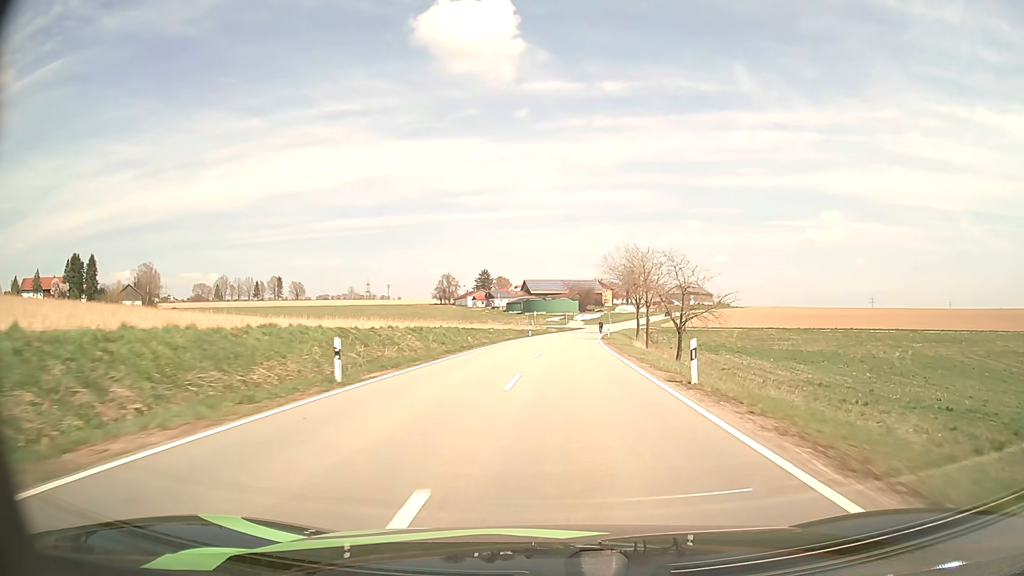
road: tertiary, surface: asphalt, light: Day
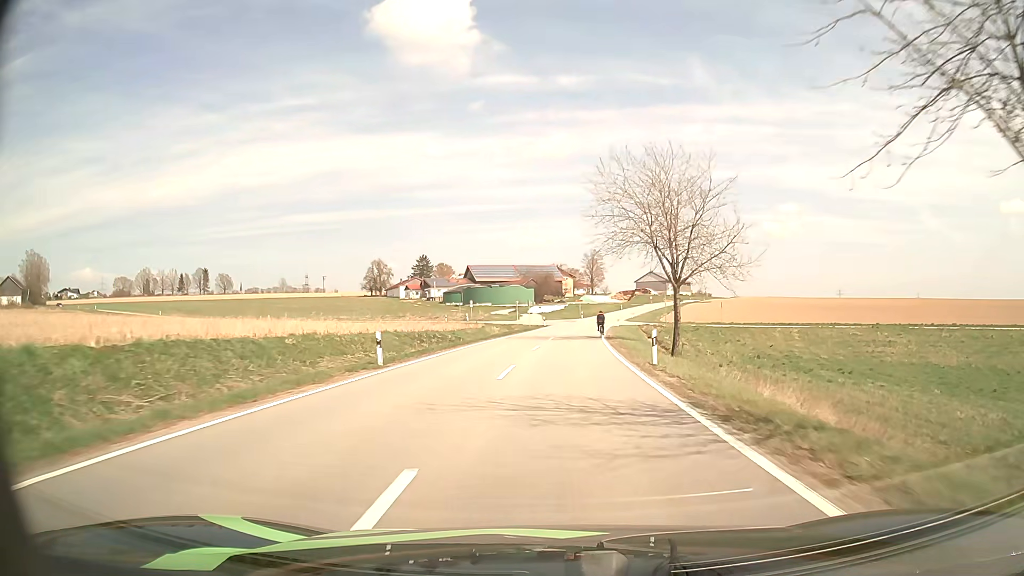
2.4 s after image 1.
(+1.7, +48.0) m; +4°
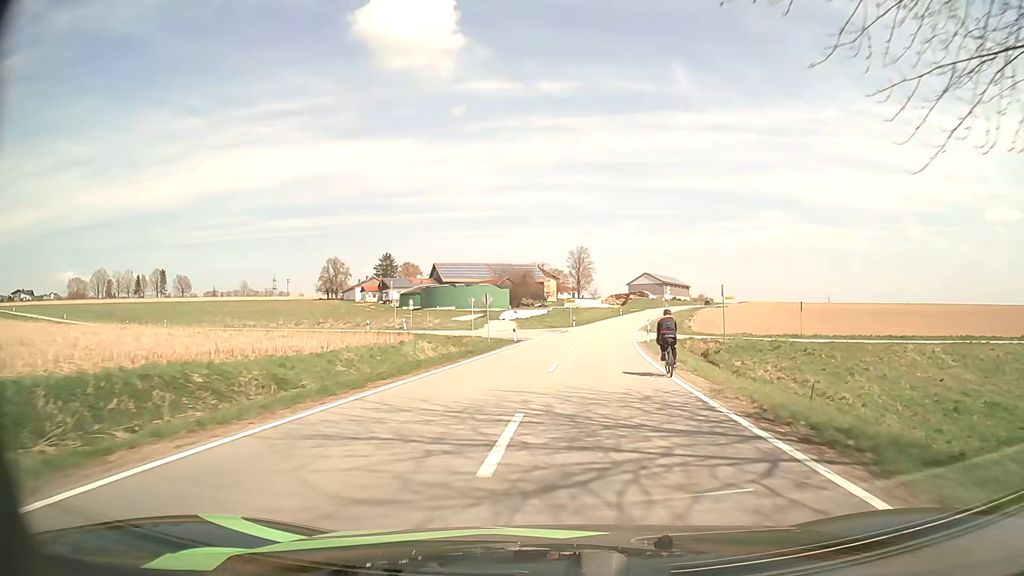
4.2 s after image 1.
(+0.5, +32.7) m; +1°
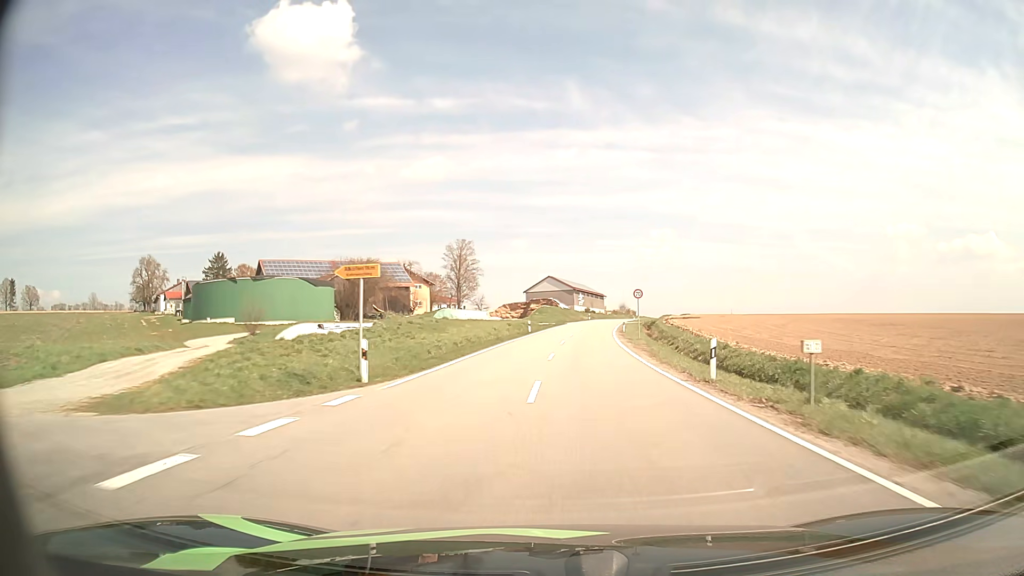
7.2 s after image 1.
(+4.3, +57.1) m; +9°
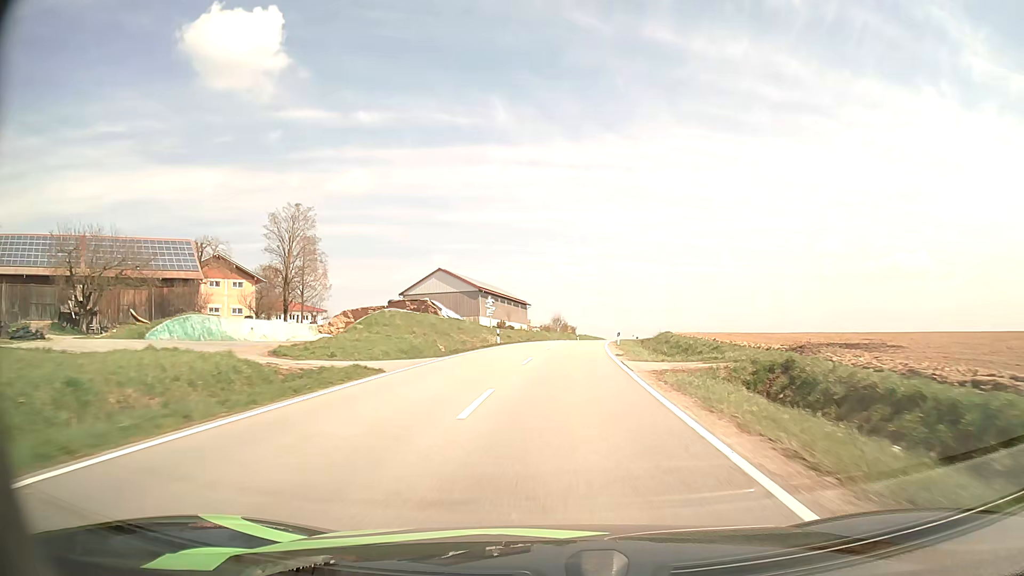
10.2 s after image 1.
(+4.6, +63.7) m; +7°
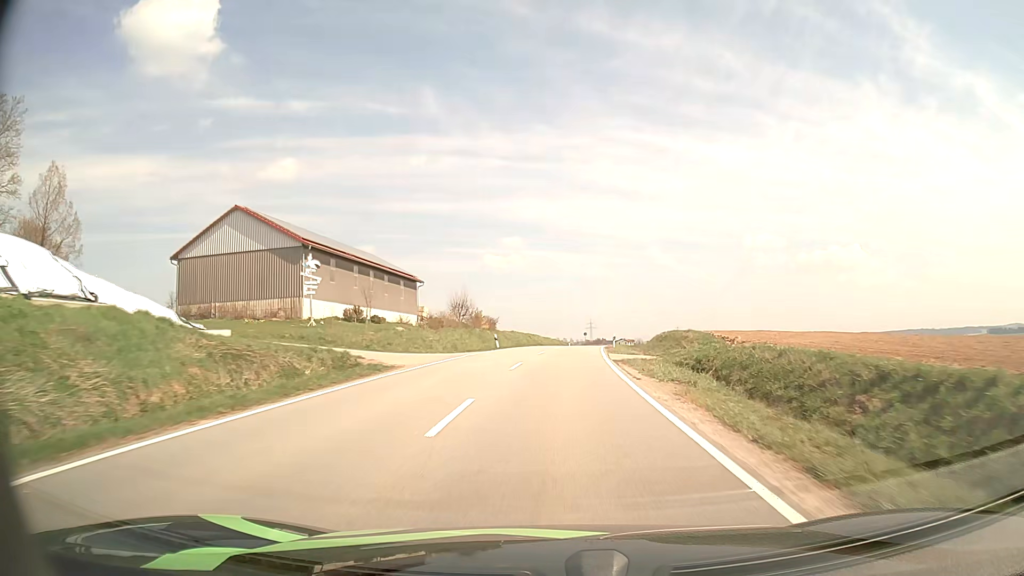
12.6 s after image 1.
(+2.6, +50.8) m; +6°
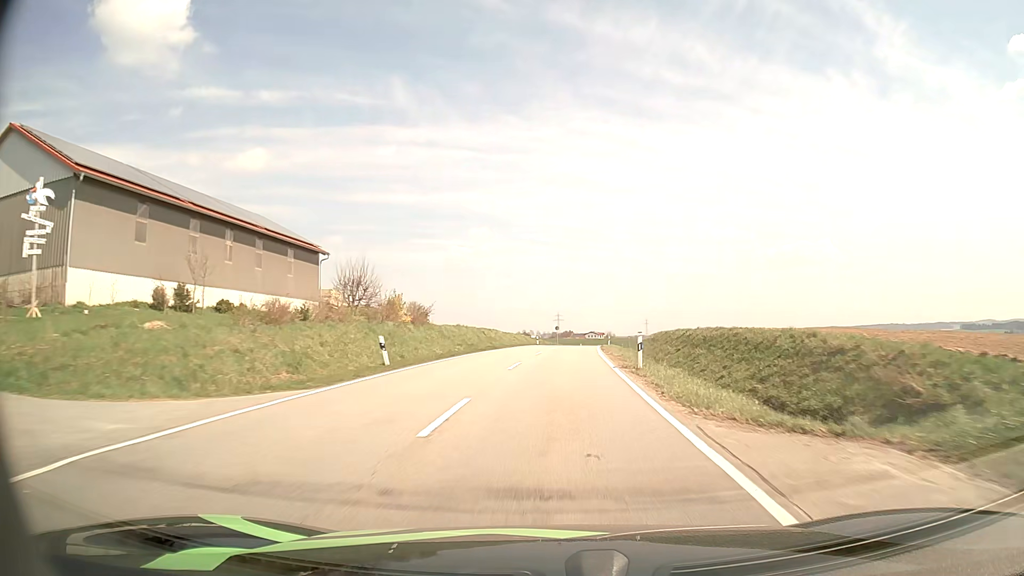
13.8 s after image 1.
(+0.6, +24.7) m; +3°
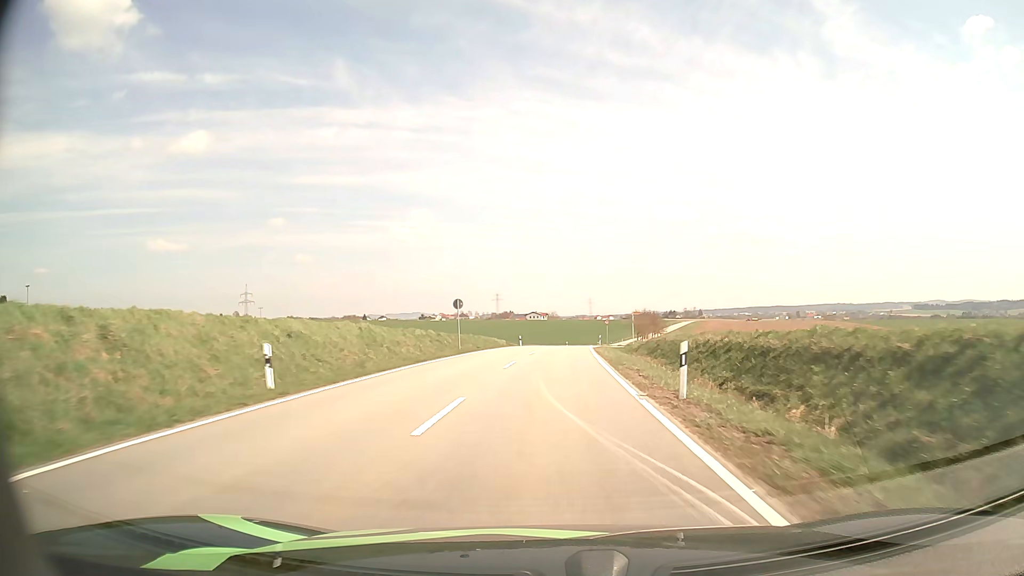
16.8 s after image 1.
(+3.1, +61.5) m; +5°
(0, +10) (0, +20) (0, +30) (+1, +40) (+1, +50) (+2, +60) (+3, +70) (+4, +80) (+4, +90) (+6, +100) m
